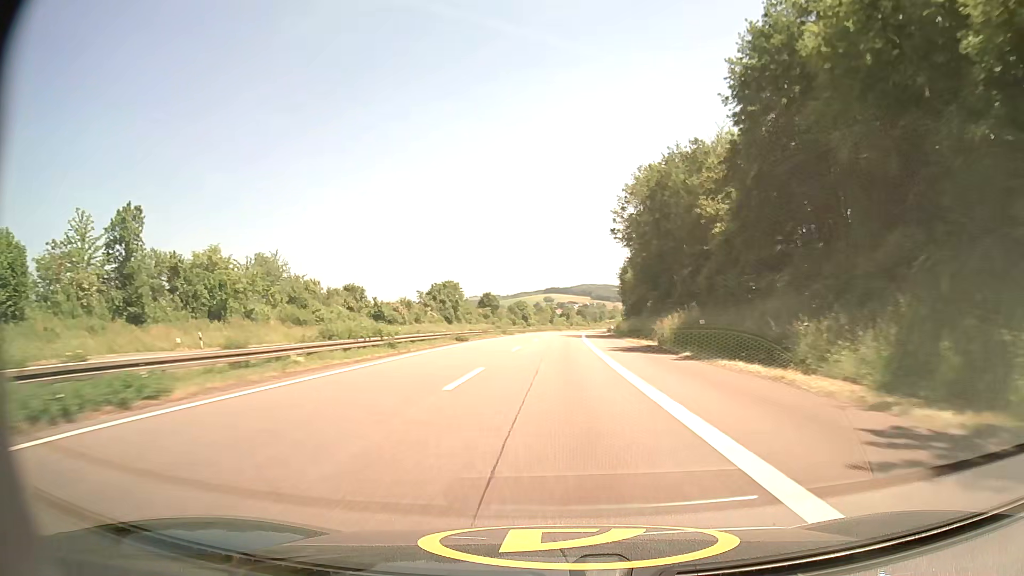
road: motorway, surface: asphalt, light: Day
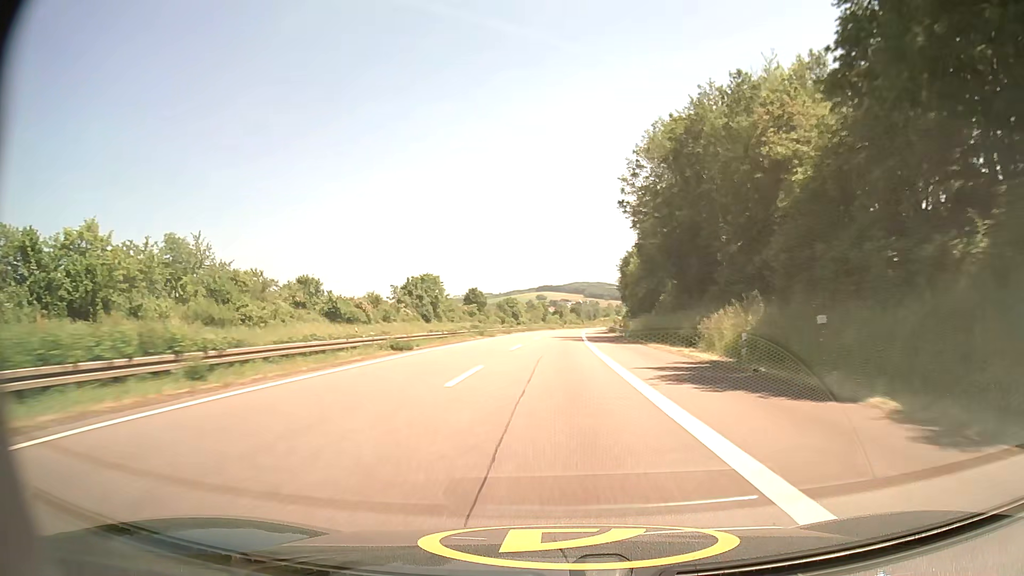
(+0.1, +17.3) m; 0°
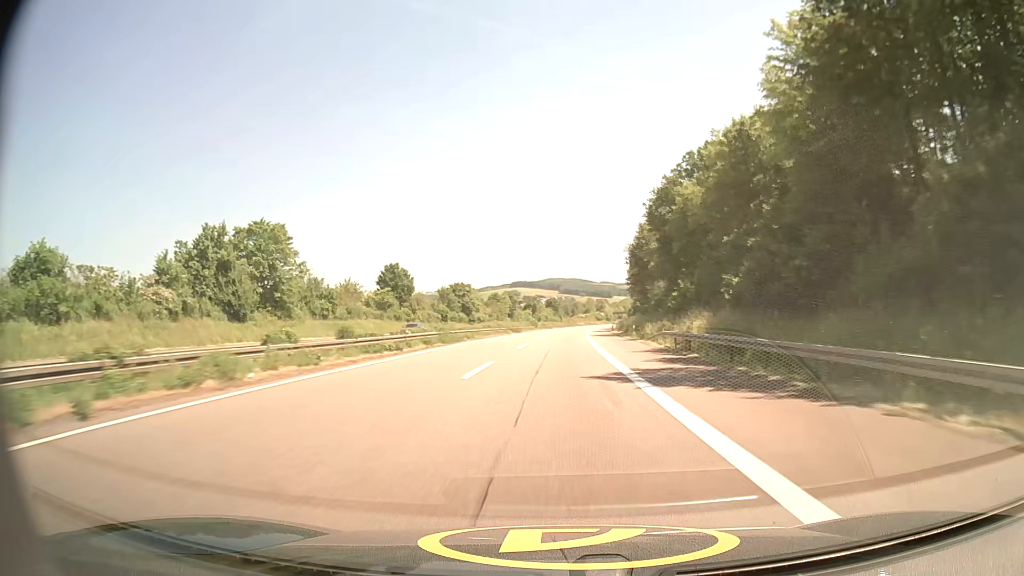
(+1.4, +69.5) m; +2°
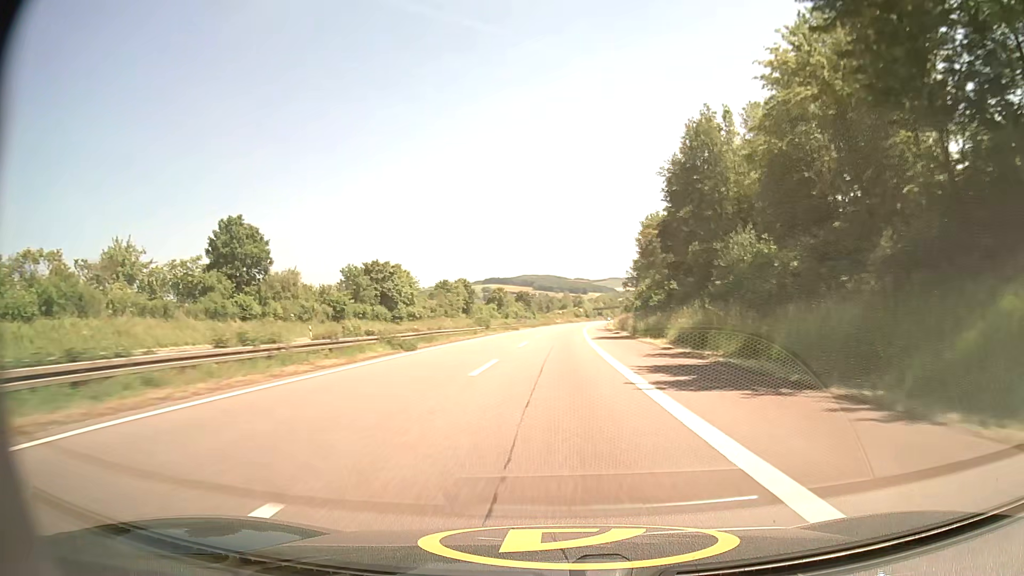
(+0.9, +52.6) m; +2°
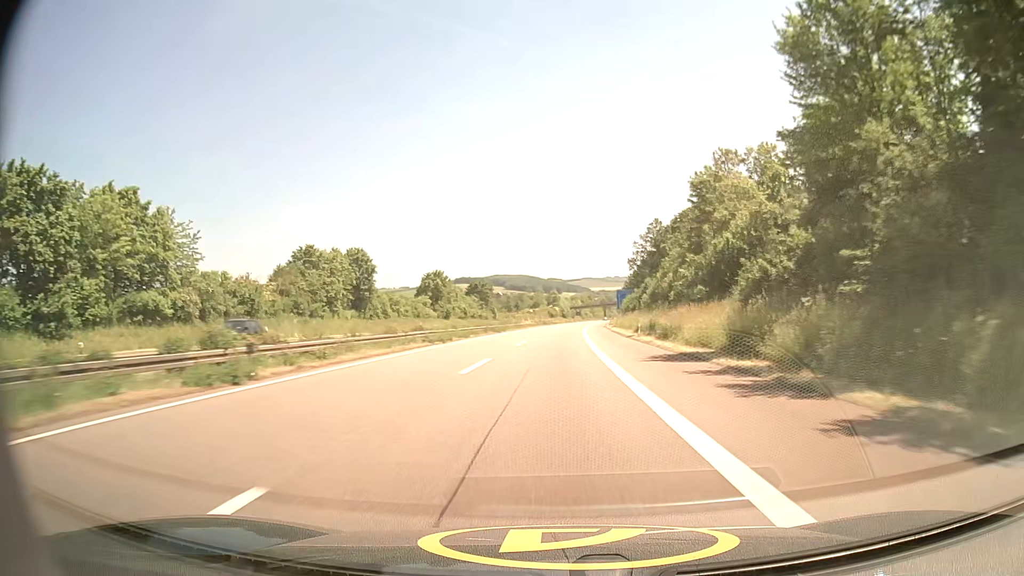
(+1.6, +70.8) m; +2°
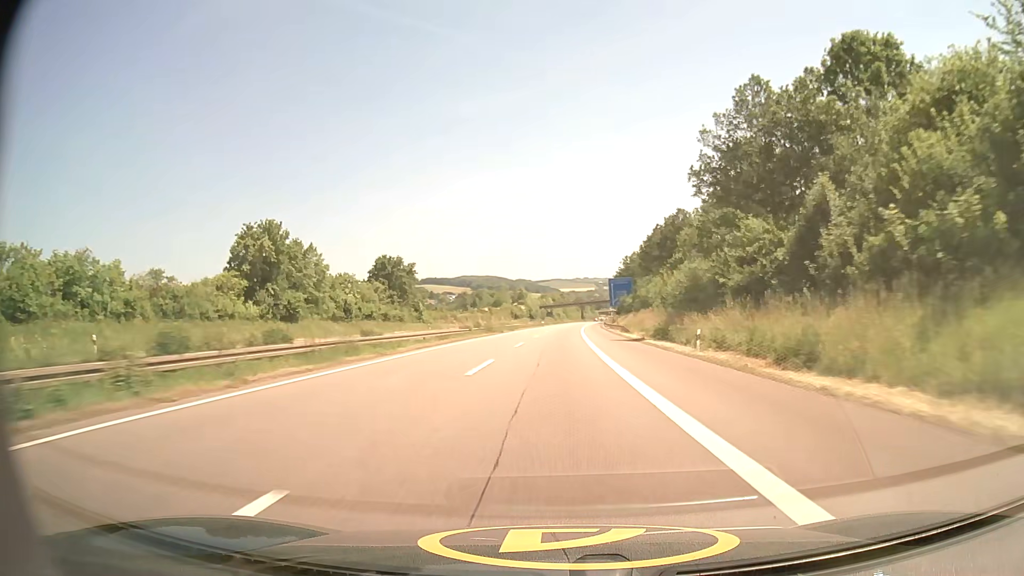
(+1.5, +71.1) m; +3°
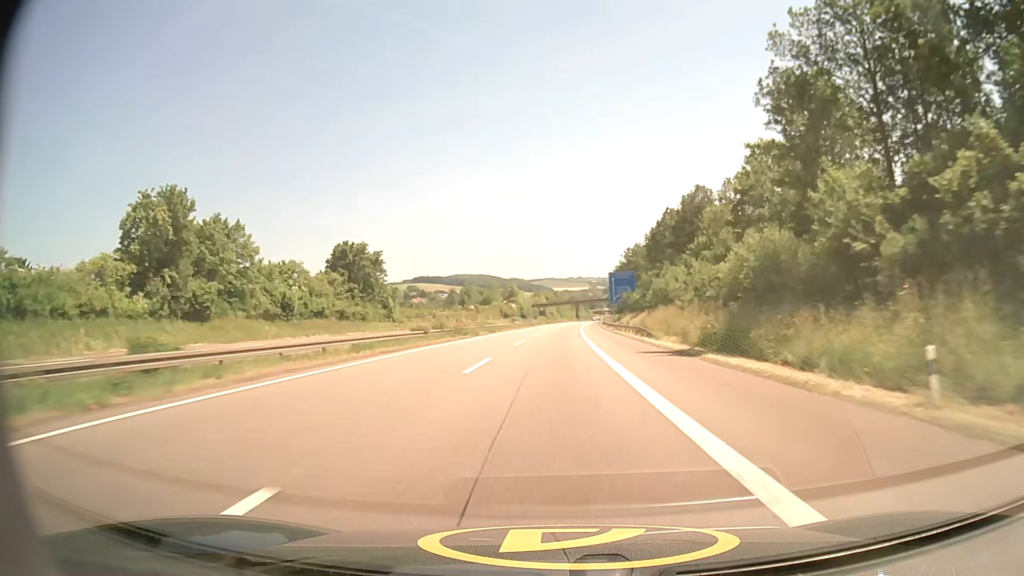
(0.0, +17.8) m; 0°
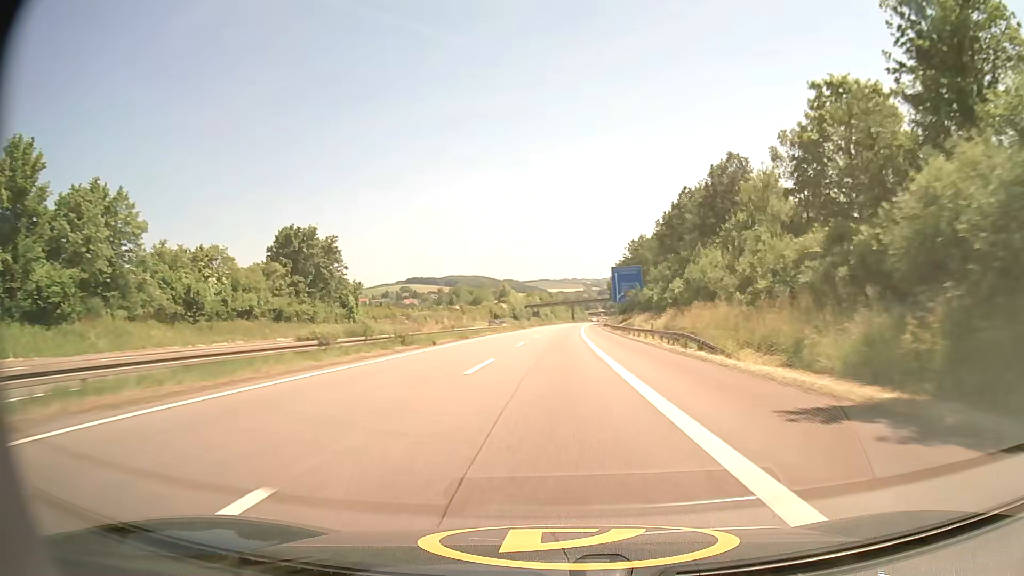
(+0.1, +17.7) m; +1°
(0, +10) (0, +20) (0, +30) (0, +40) (+1, +50) (+1, +60) (+1, +70) (+1, +80) (+2, +90) (+2, +100) m
